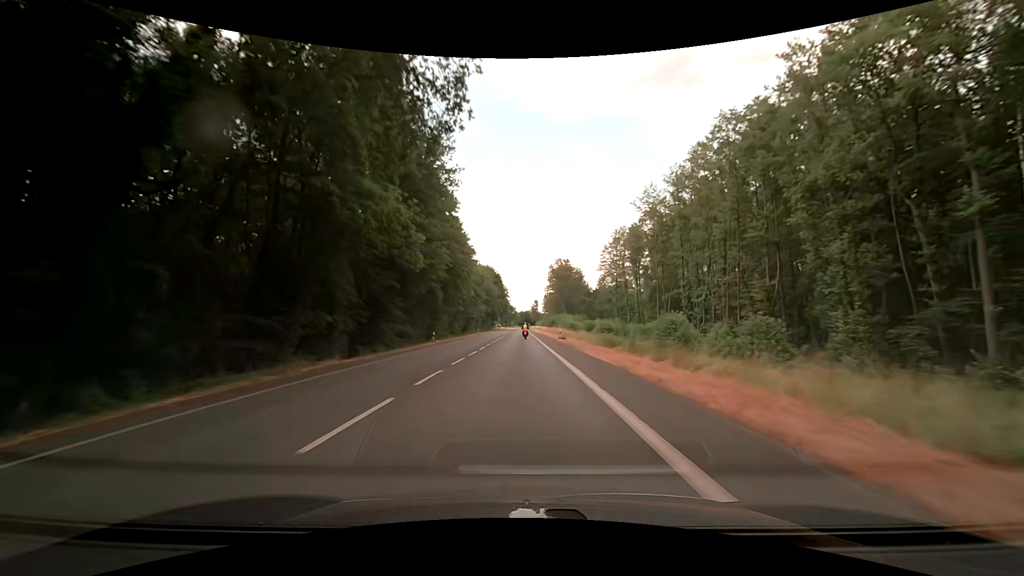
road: secondary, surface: asphalt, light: Day
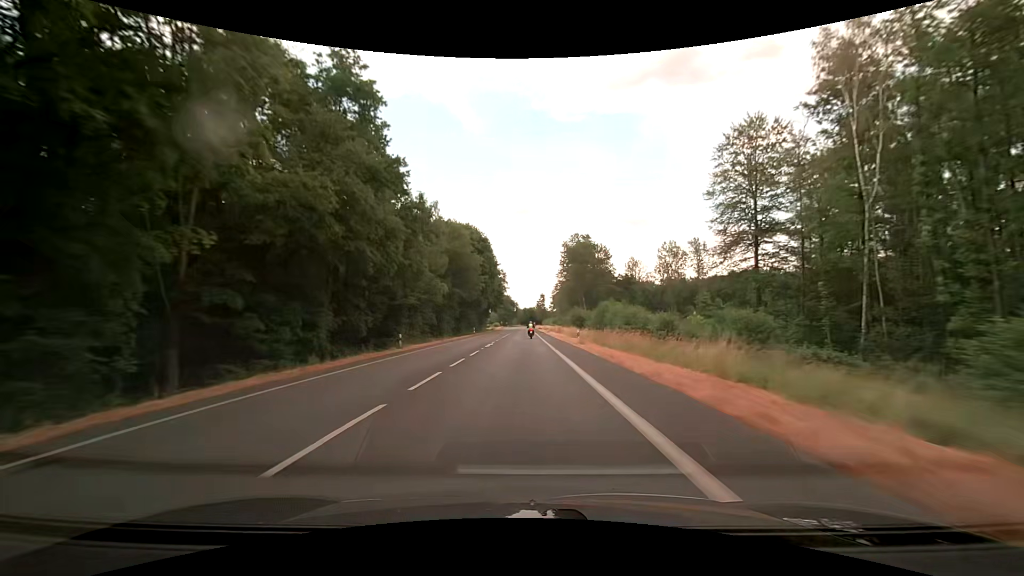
(-0.2, +63.0) m; 0°
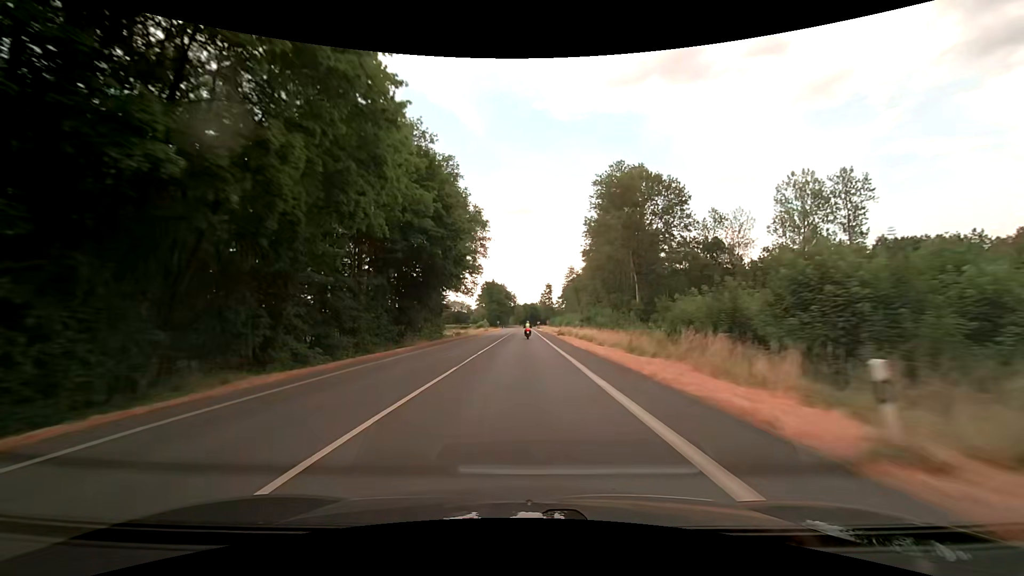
(-0.1, +77.9) m; 0°
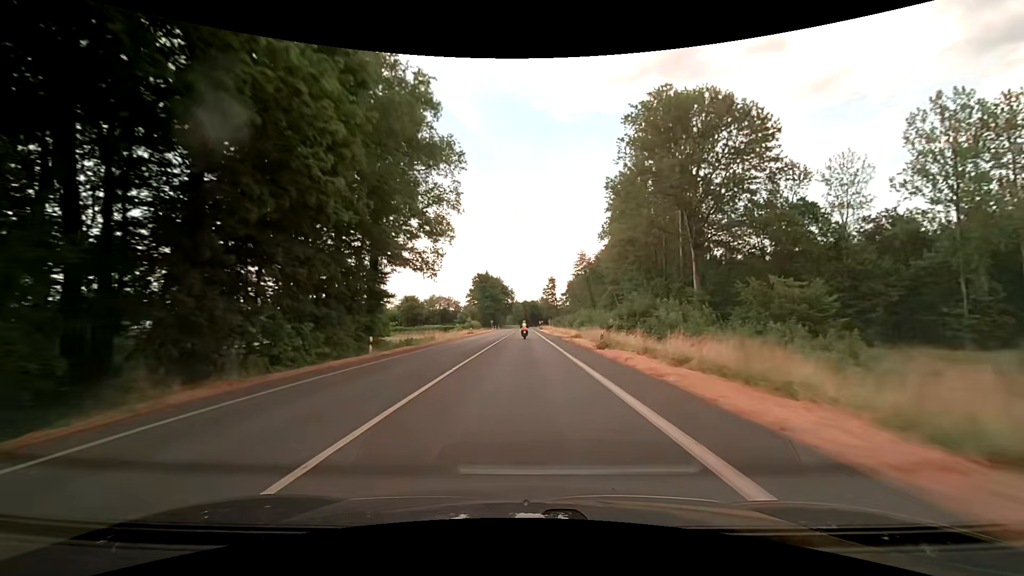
(0.0, +30.8) m; 0°
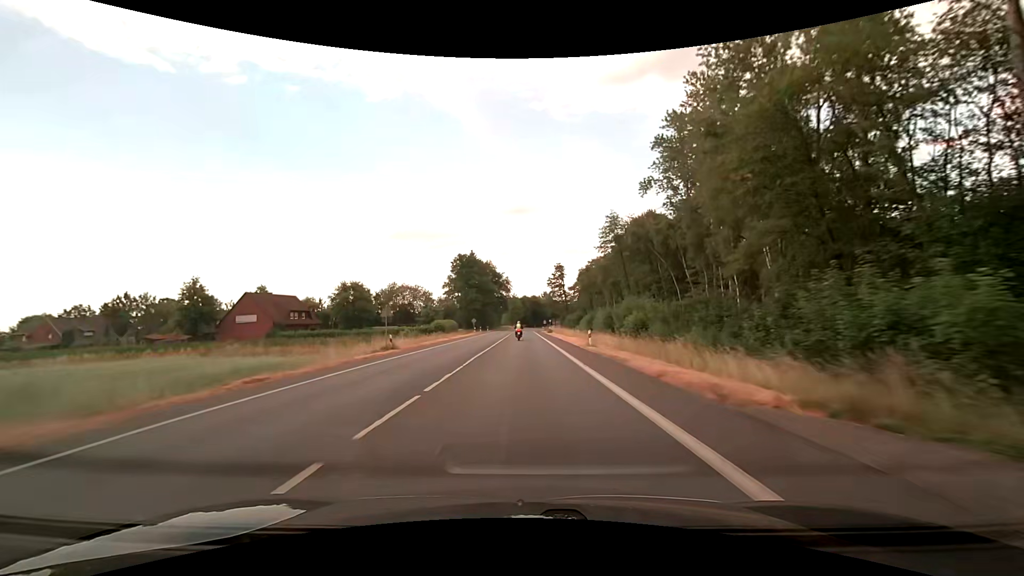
(0.0, +45.4) m; 0°
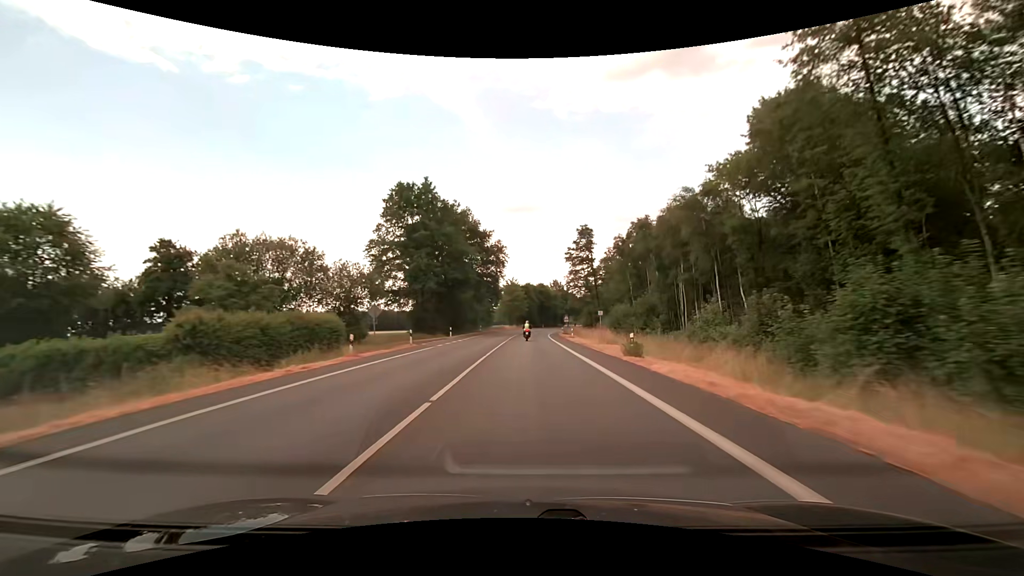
(-0.7, +59.0) m; -1°
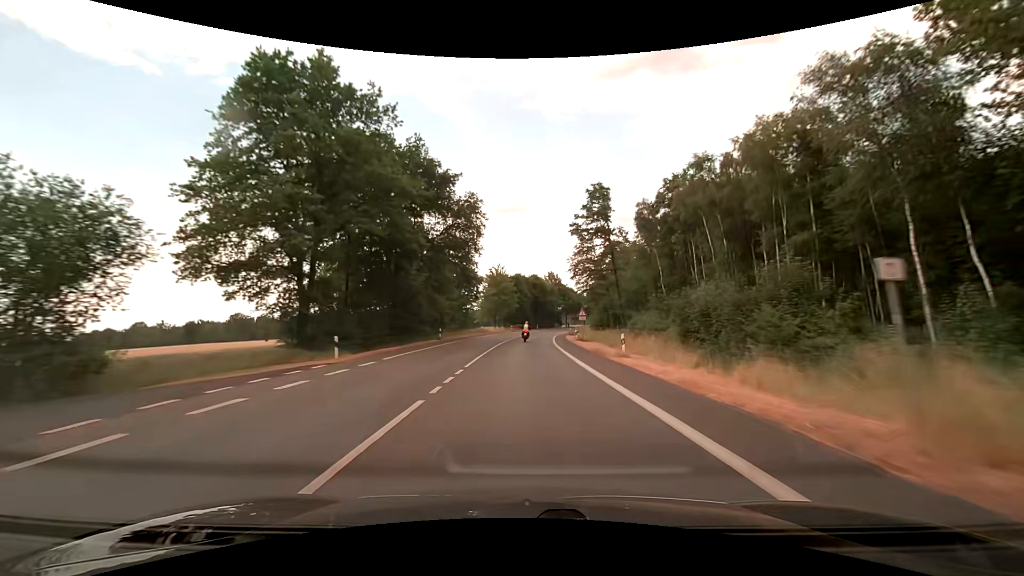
(+0.2, +28.9) m; +1°
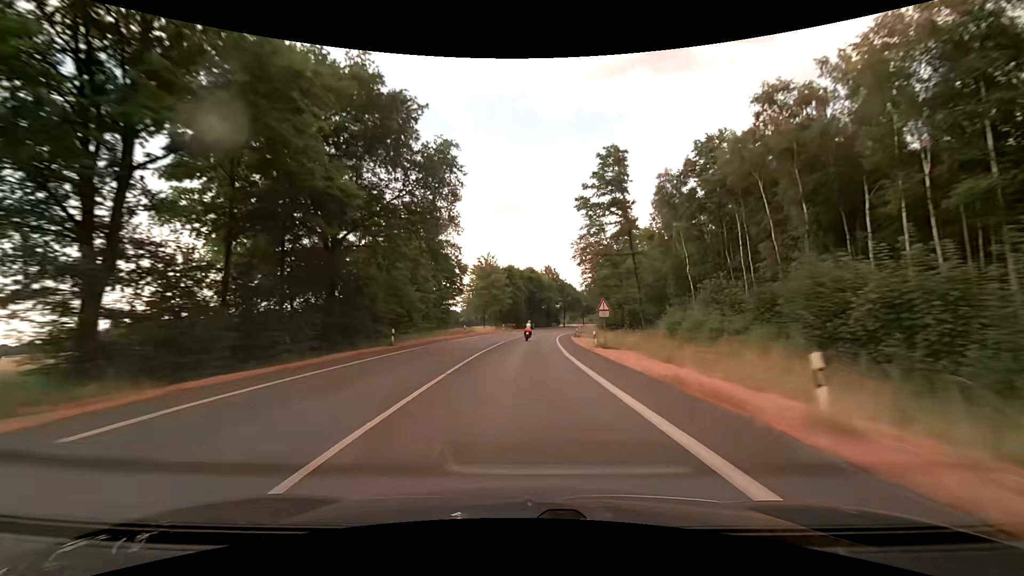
(+0.1, +14.3) m; 0°
(0, +10) (0, +20) (+1, +30) (+1, +40) (+2, +50) (+3, +60) (+4, +70) (+6, +80) (+8, +90) (+10, +99) m
